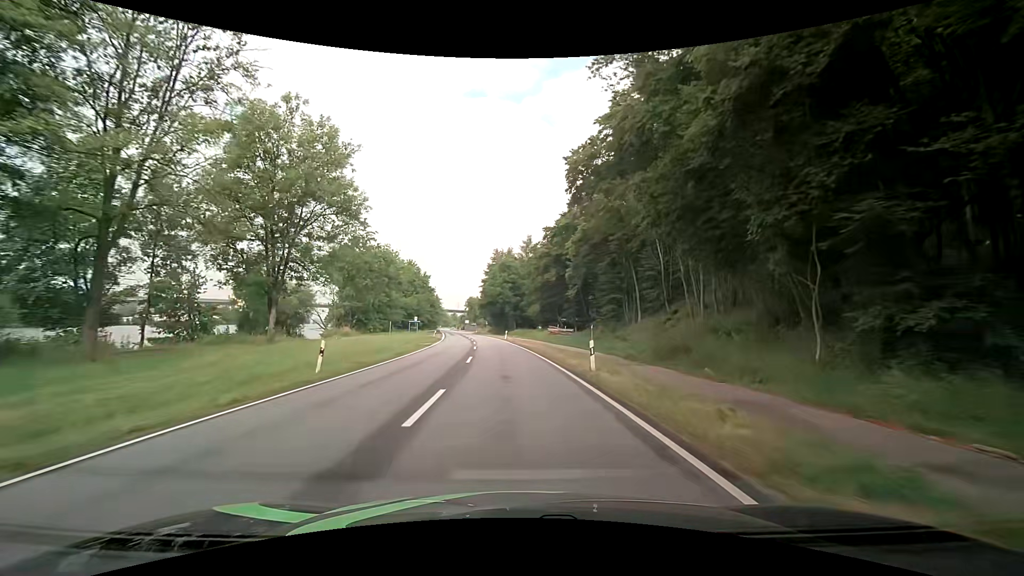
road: primary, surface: asphalt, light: Day
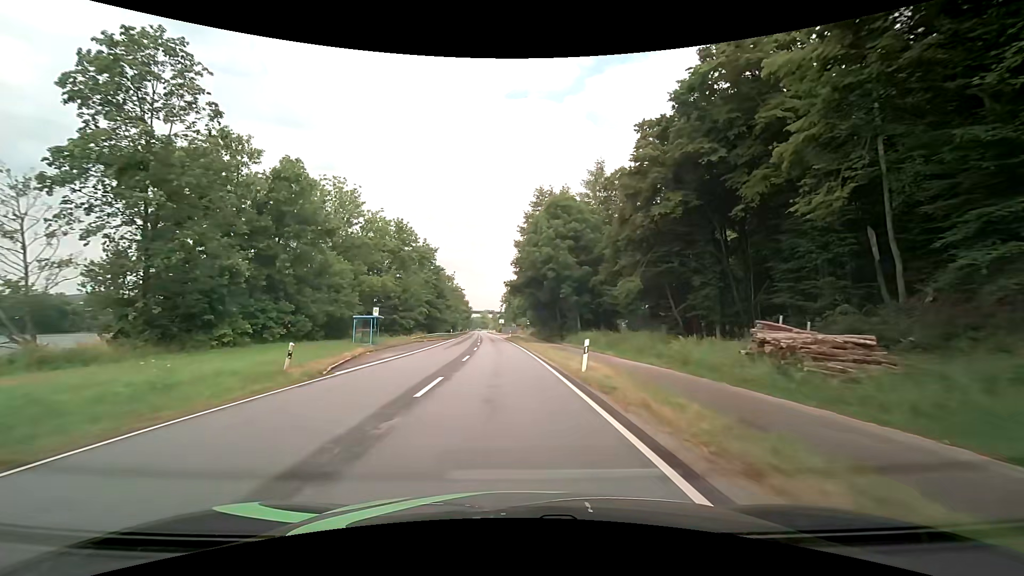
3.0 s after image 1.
(-2.2, +47.2) m; -5°
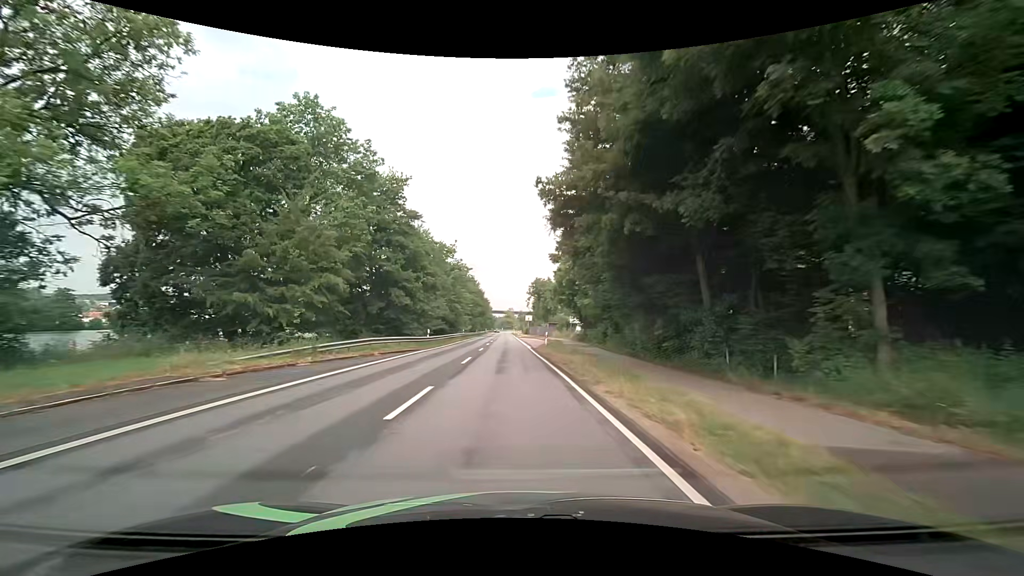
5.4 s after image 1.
(-1.5, +38.7) m; -4°
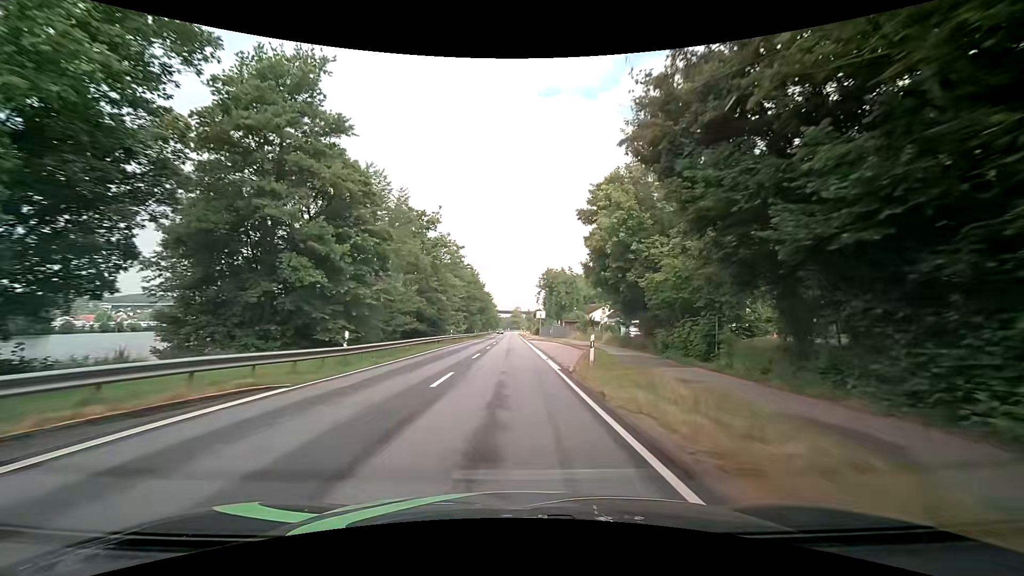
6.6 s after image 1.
(-0.2, +19.9) m; -1°
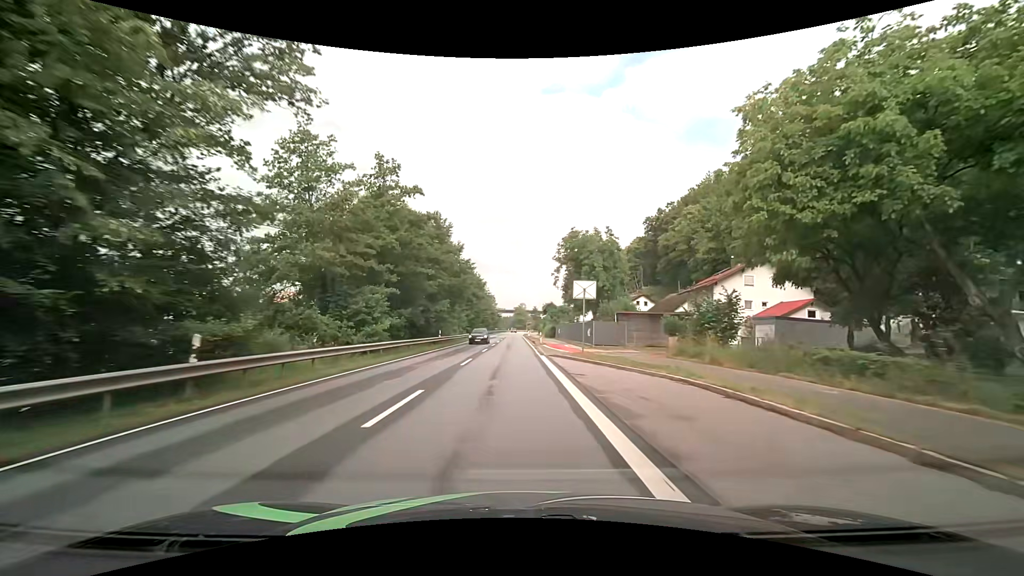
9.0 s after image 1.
(+0.3, +40.7) m; 0°
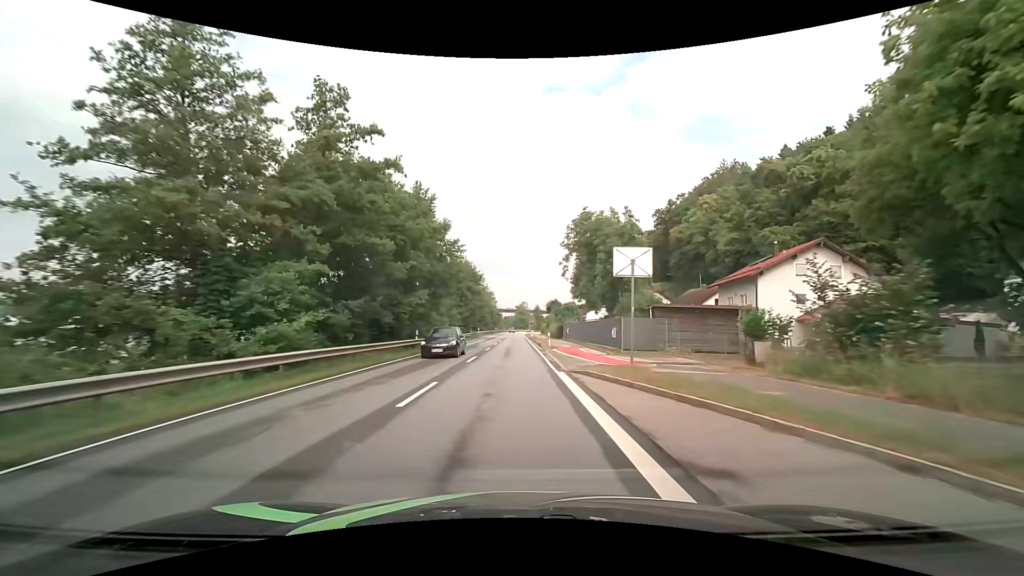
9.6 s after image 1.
(+0.1, +10.3) m; 0°
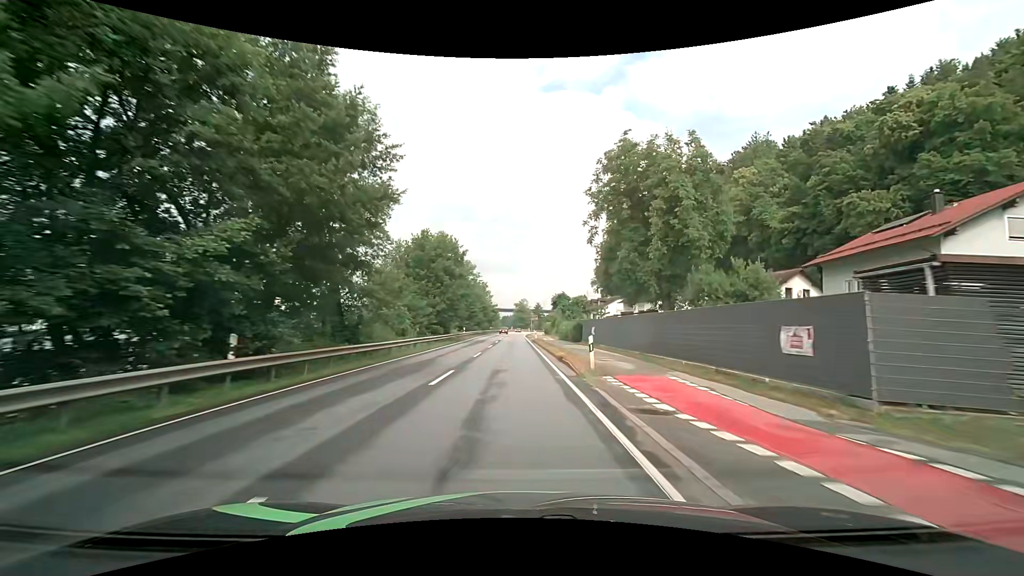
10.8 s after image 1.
(0.0, +20.7) m; 0°
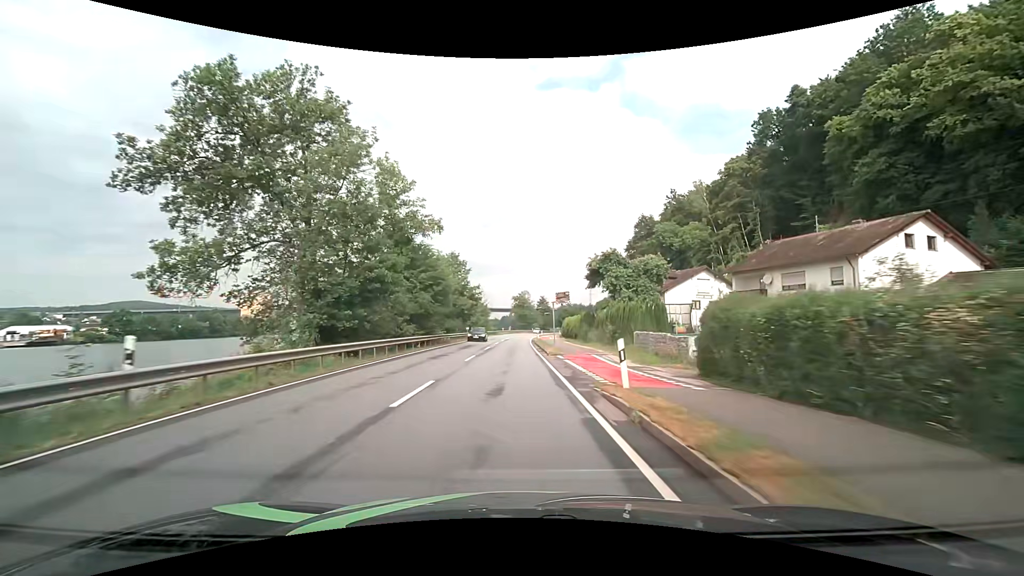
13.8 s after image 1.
(0.0, +51.3) m; 0°
(0, +10) (0, +20) (0, +30) (0, +40) (0, +50) (0, +60) (0, +70) (0, +80) (+1, +90) (+2, +100) m
